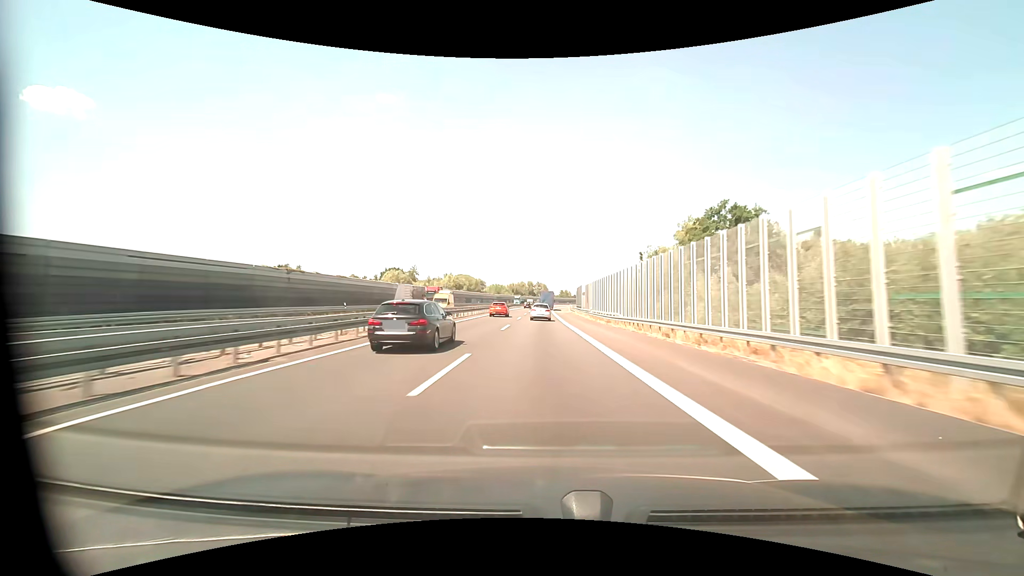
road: motorway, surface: asphalt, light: Day
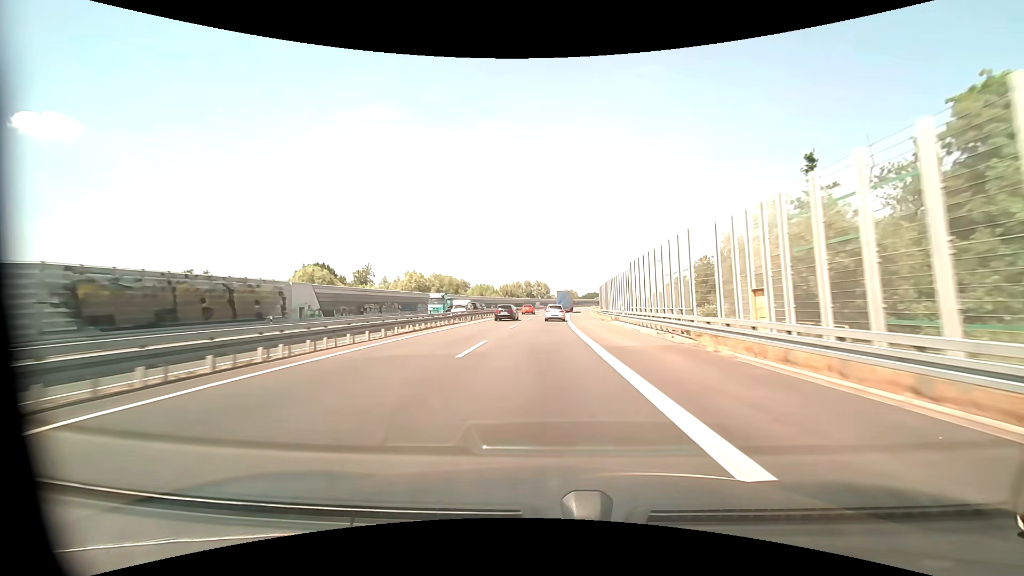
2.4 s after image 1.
(-0.5, +66.8) m; 0°
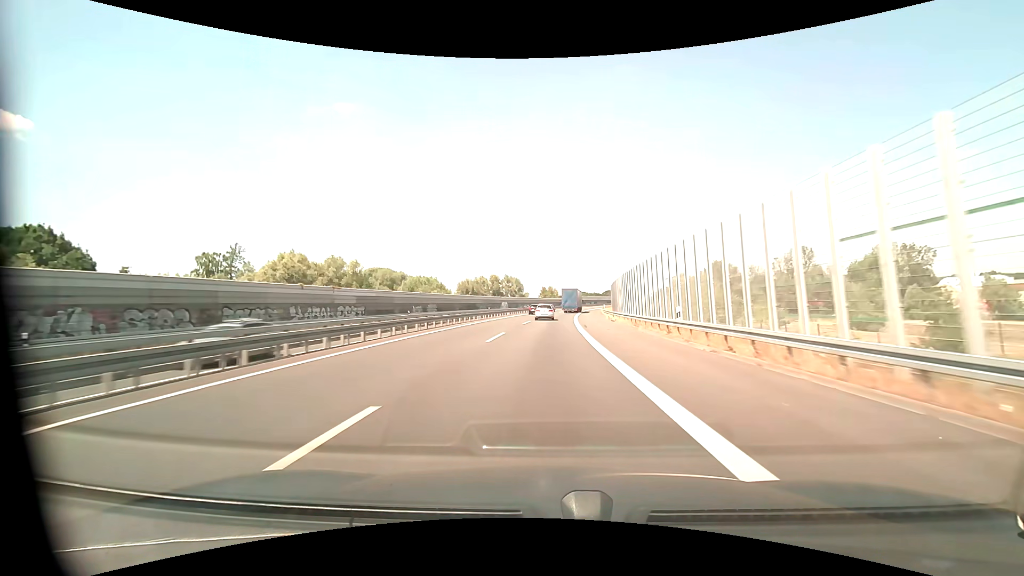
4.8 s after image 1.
(+1.3, +66.7) m; +3°
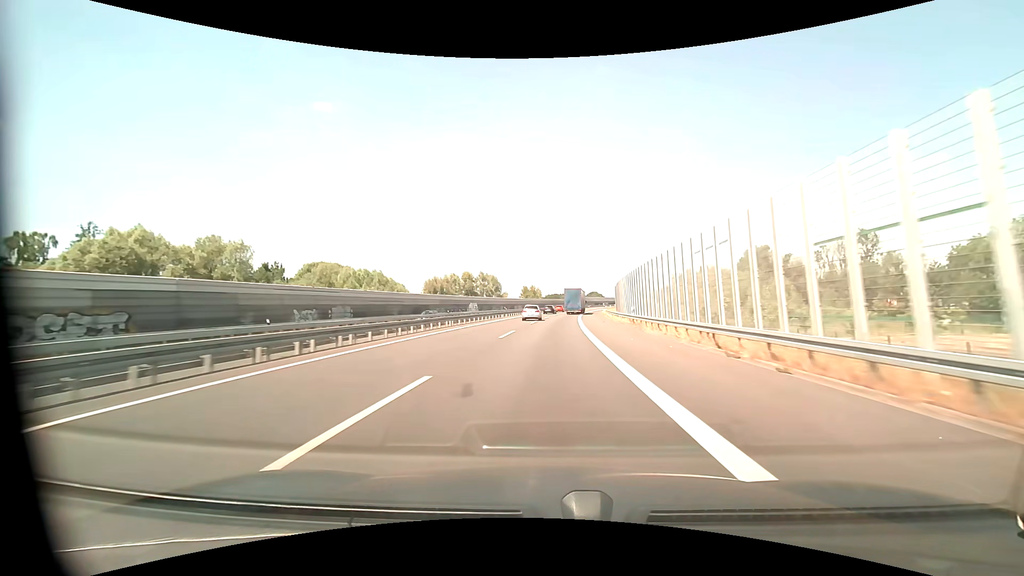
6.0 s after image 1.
(+0.6, +33.4) m; +2°
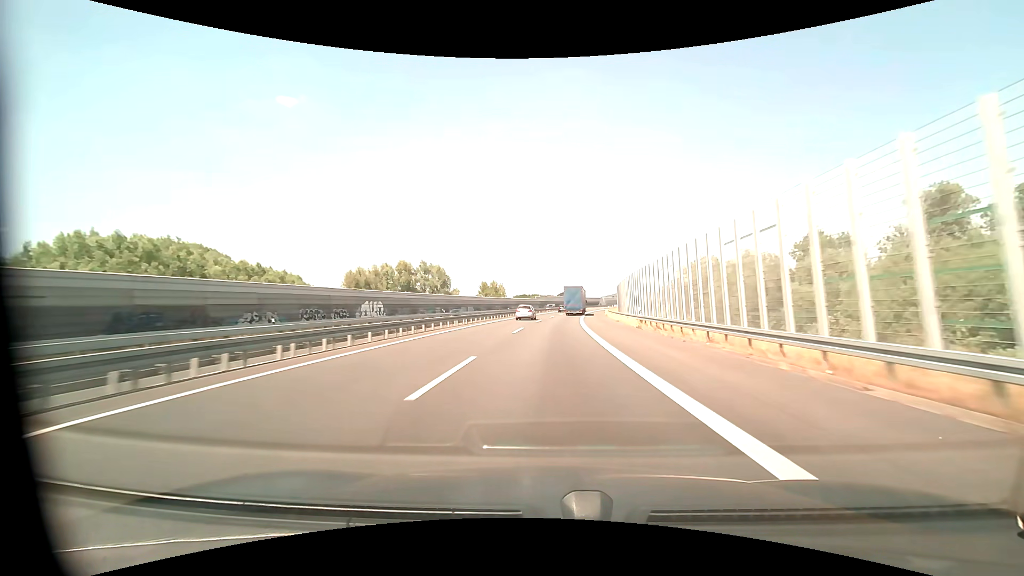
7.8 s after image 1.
(+1.4, +50.5) m; +4°
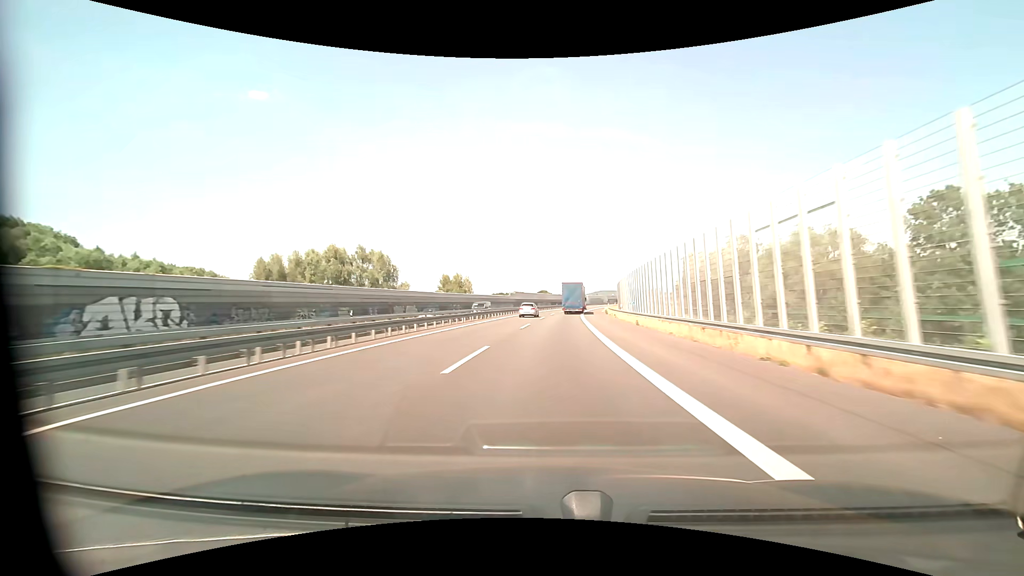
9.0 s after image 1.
(+0.7, +33.6) m; +2°
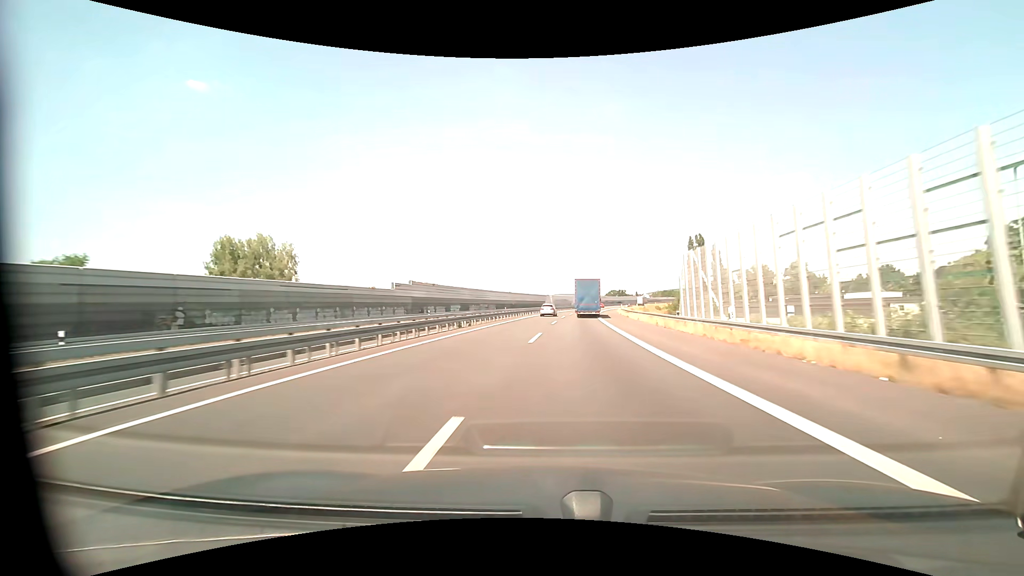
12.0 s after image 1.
(+3.5, +81.9) m; +5°
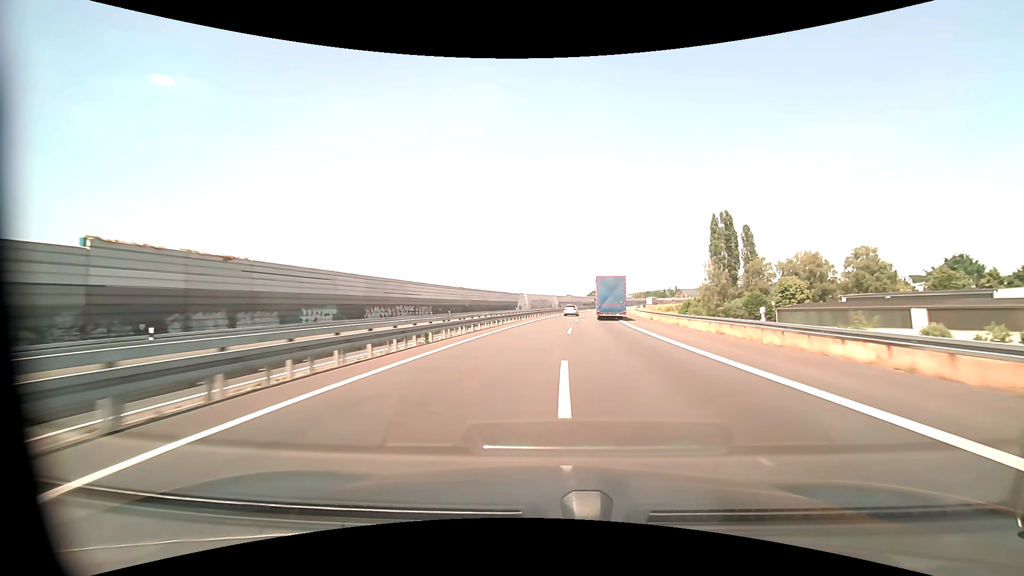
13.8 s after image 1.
(+1.6, +48.0) m; +3°
(0, +10) (0, +20) (0, +30) (+1, +40) (+1, +50) (+2, +60) (+3, +70) (+5, +80) (+6, +90) (+8, +100) m
